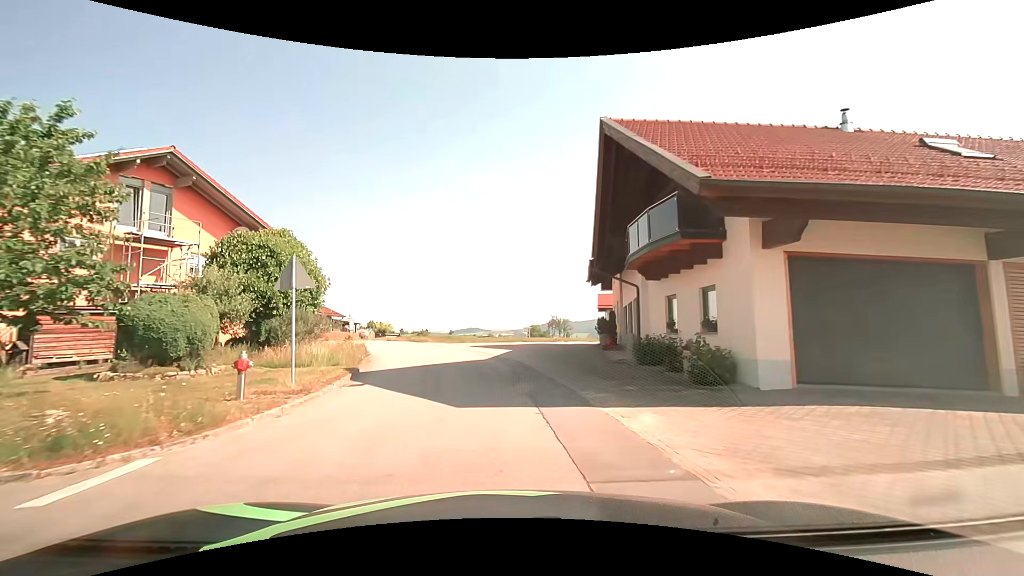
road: tertiary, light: Day
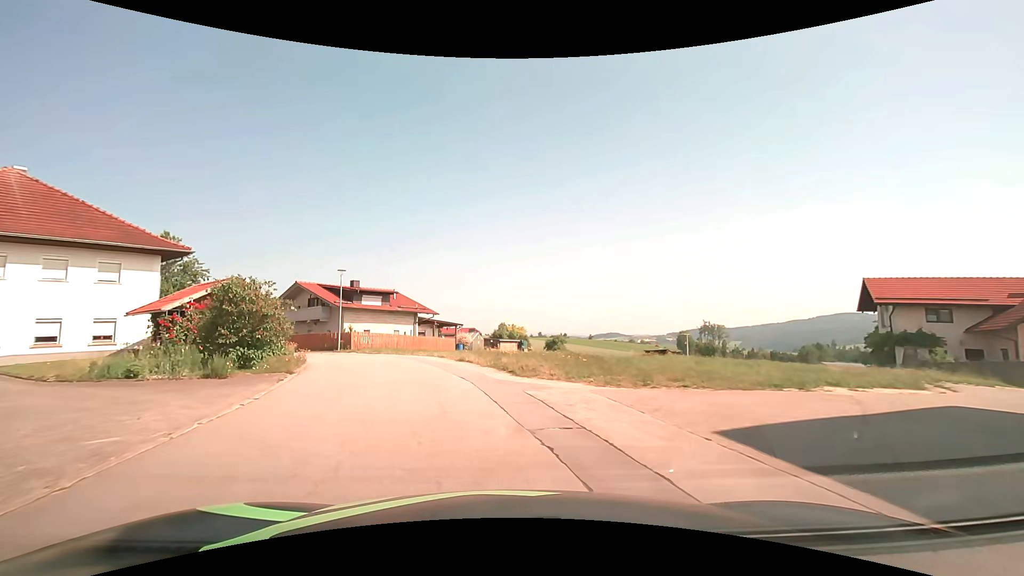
(-2.8, +26.0) m; -15°
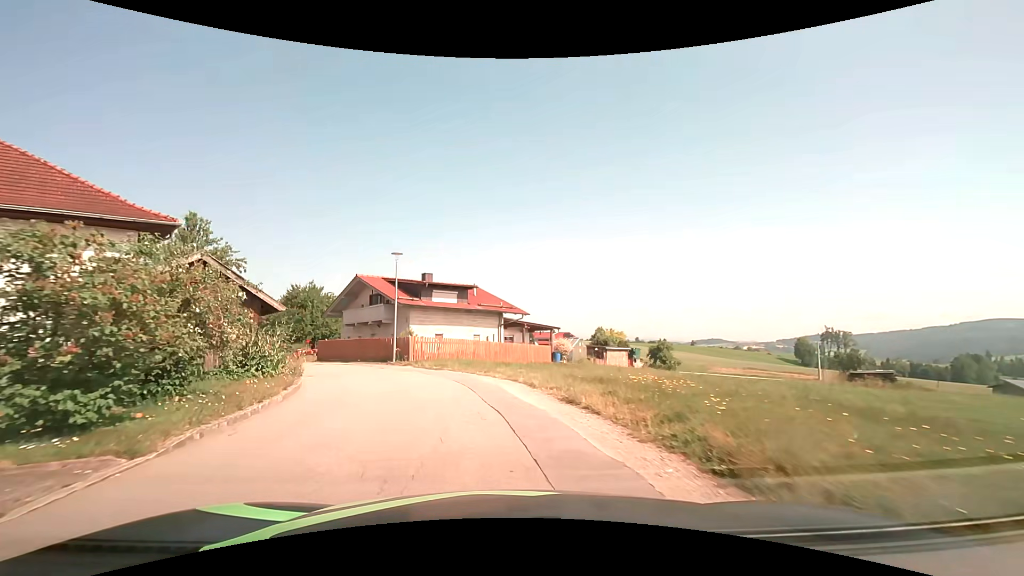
(-0.8, +10.4) m; -10°
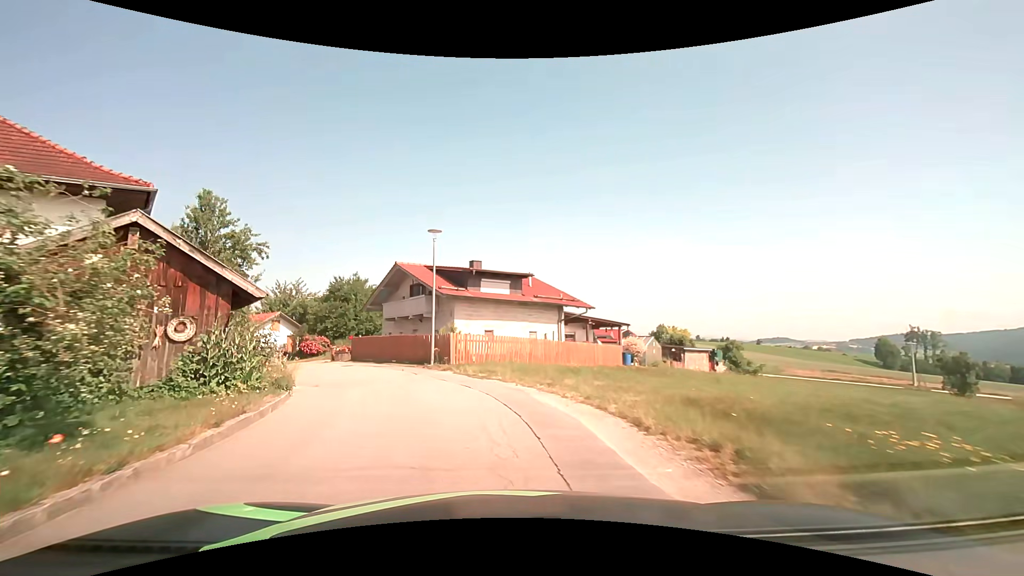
(-0.3, +5.2) m; -6°
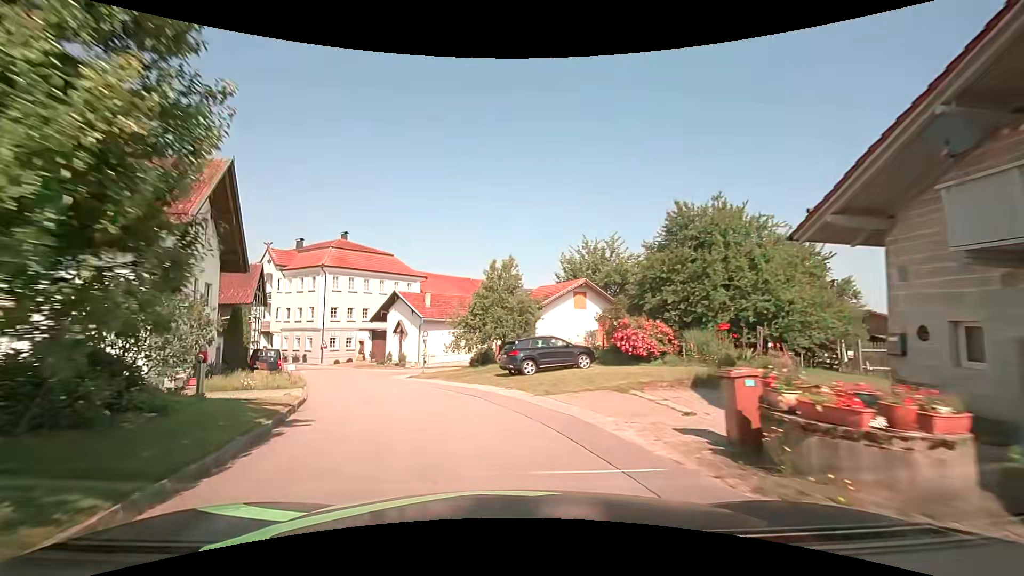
(-8.5, +24.6) m; -36°
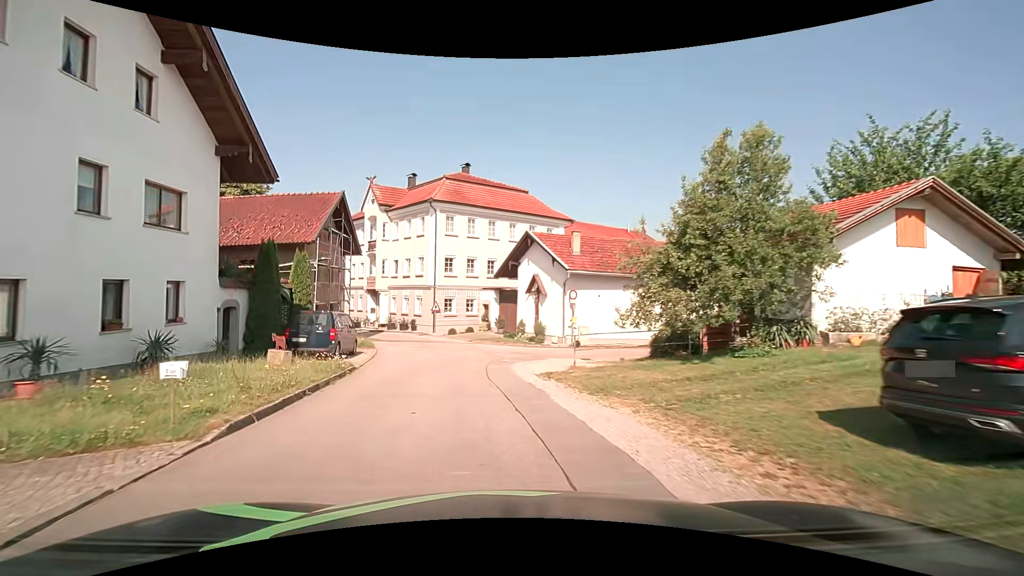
(-2.3, +15.8) m; -16°
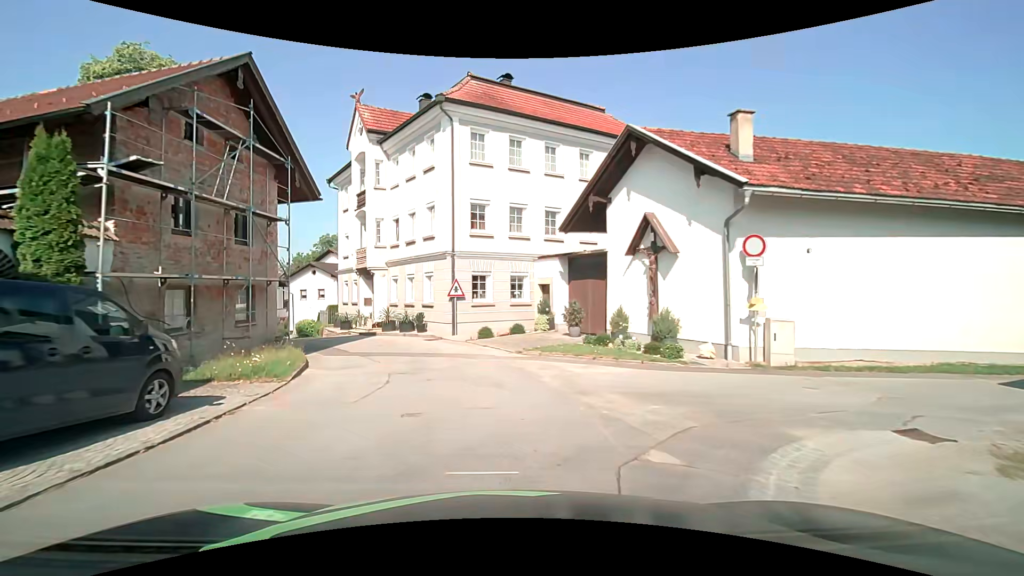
(-1.0, +15.8) m; -6°
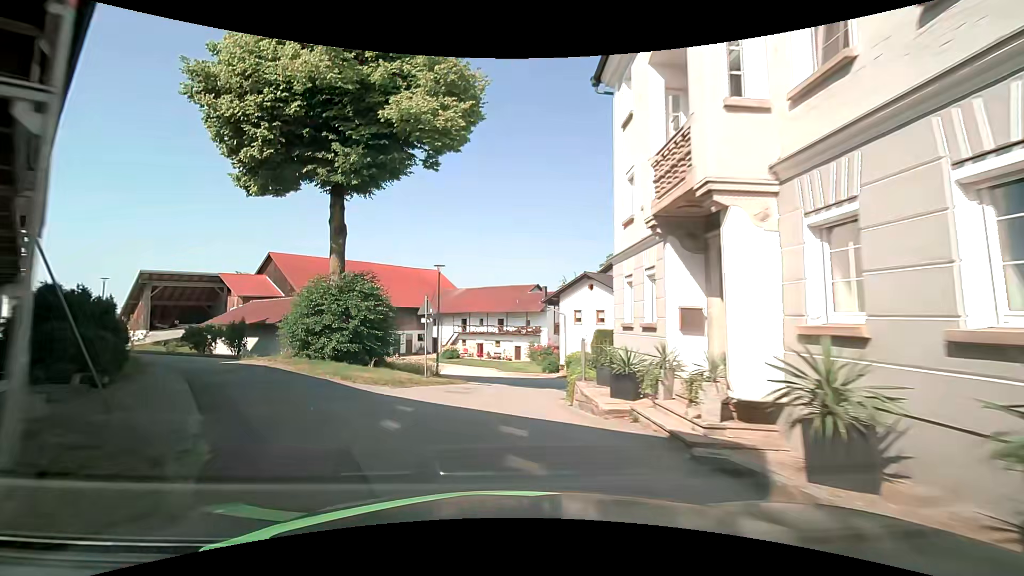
(-4.5, +18.7) m; -32°
(-1, +10) (0, +20) (+3, +29) (+9, +37) (+16, +45) (+23, +52) (+29, +59) (+36, +67) (+42, +75) (+47, +83) m
